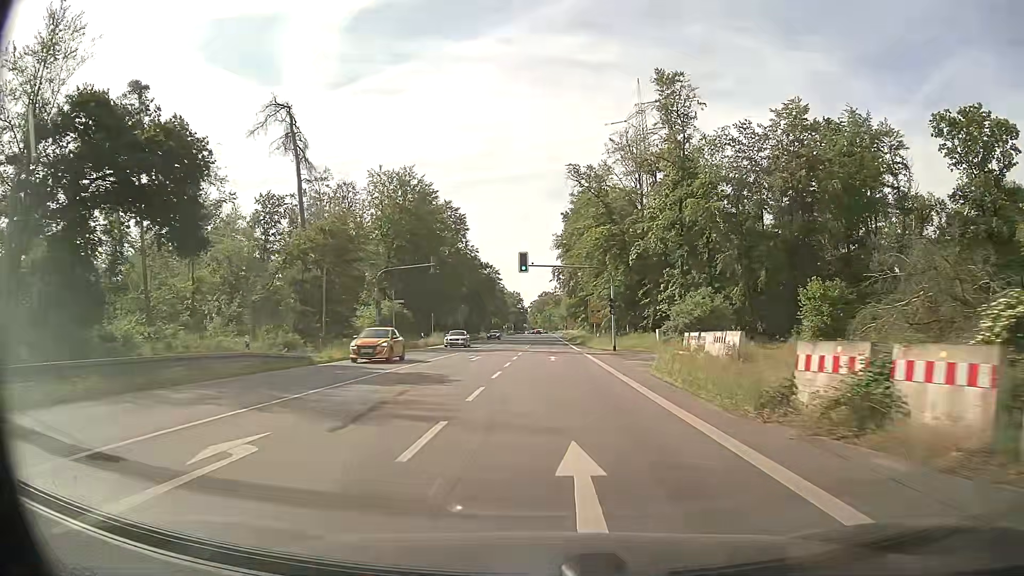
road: primary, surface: asphalt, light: Day
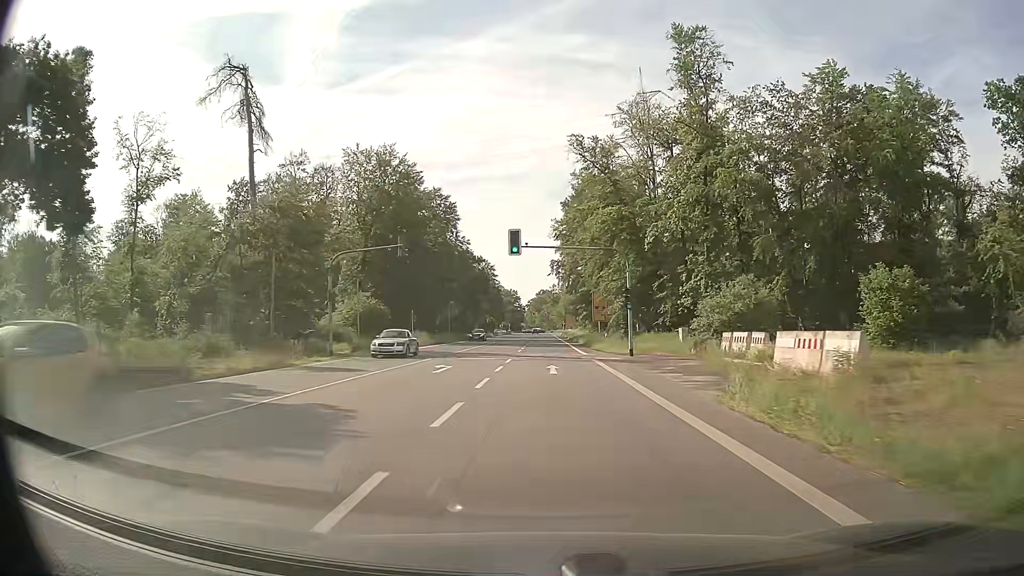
(0.0, +9.6) m; 0°
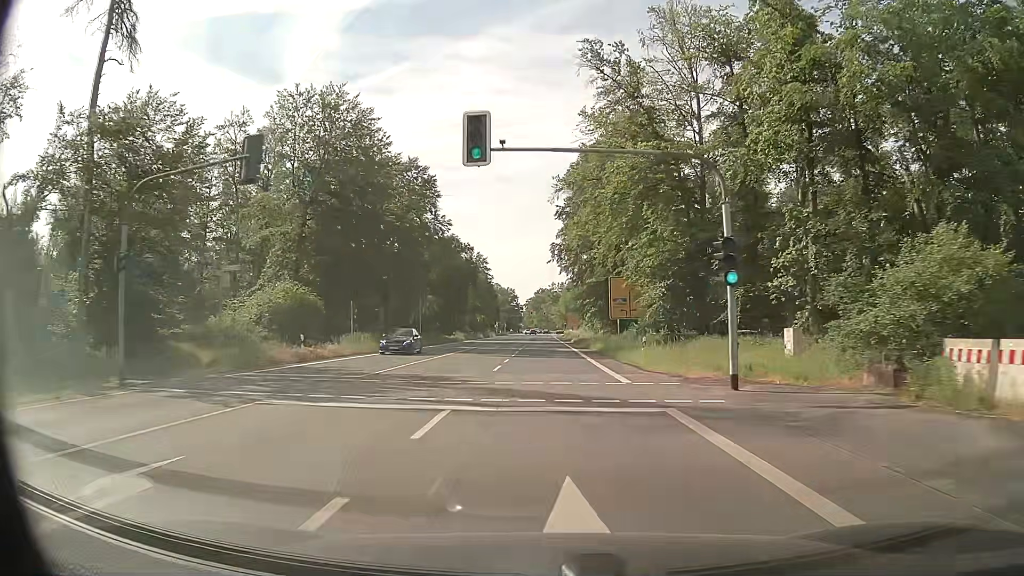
(0.0, +19.1) m; 0°
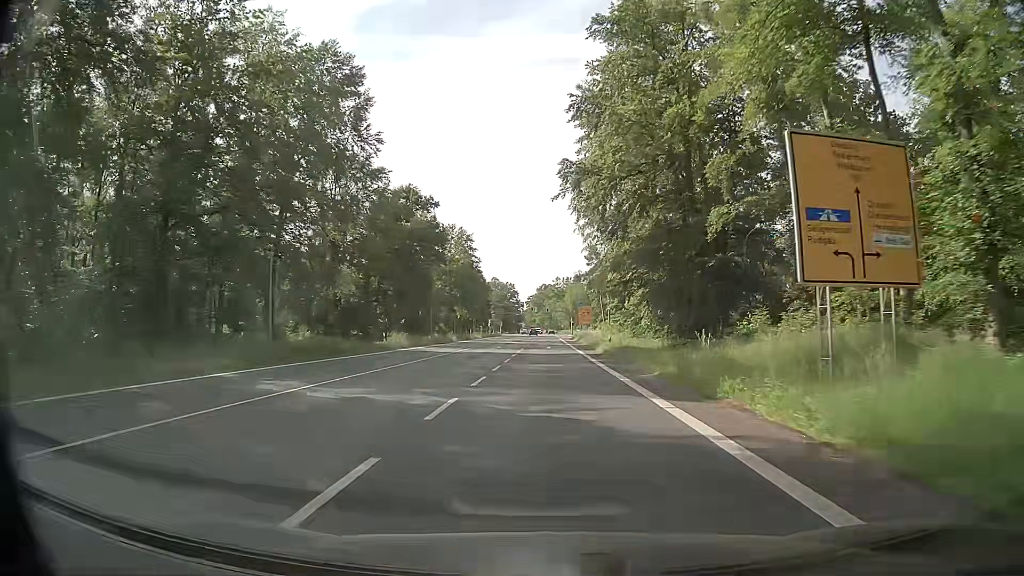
(0.0, +37.2) m; 0°
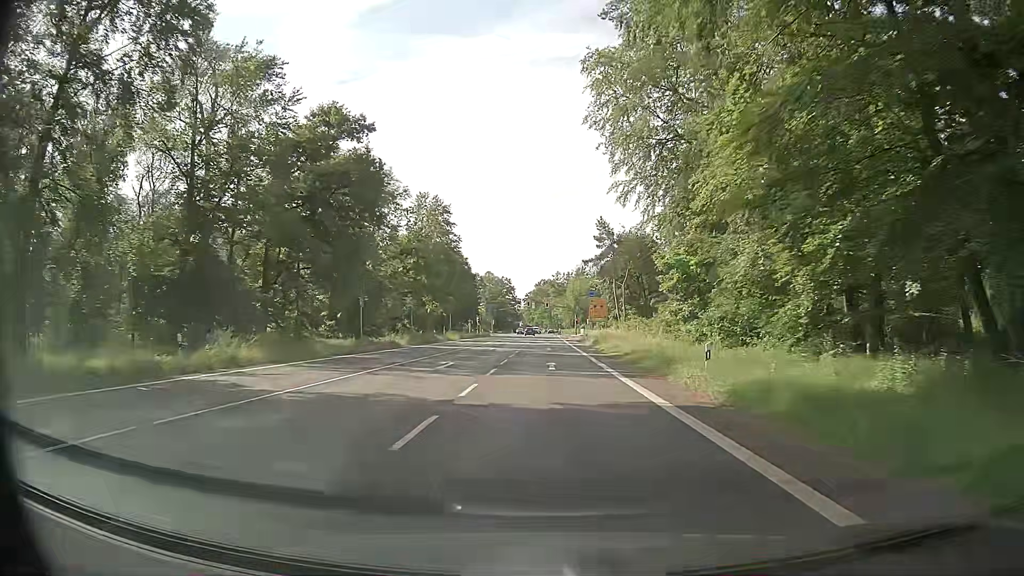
(-0.1, +26.9) m; 0°
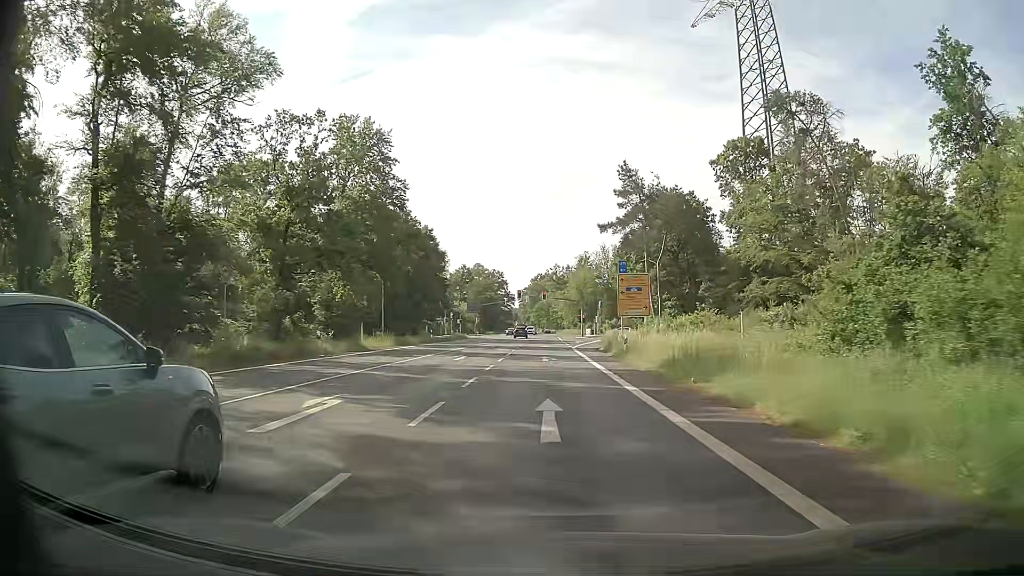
(+0.2, +34.6) m; +1°
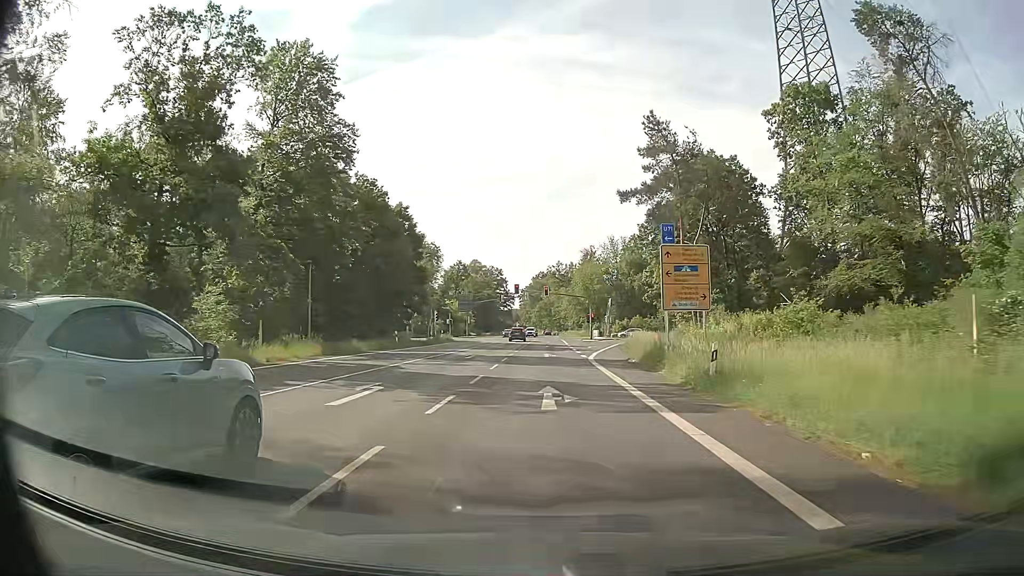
(-0.1, +16.8) m; 0°
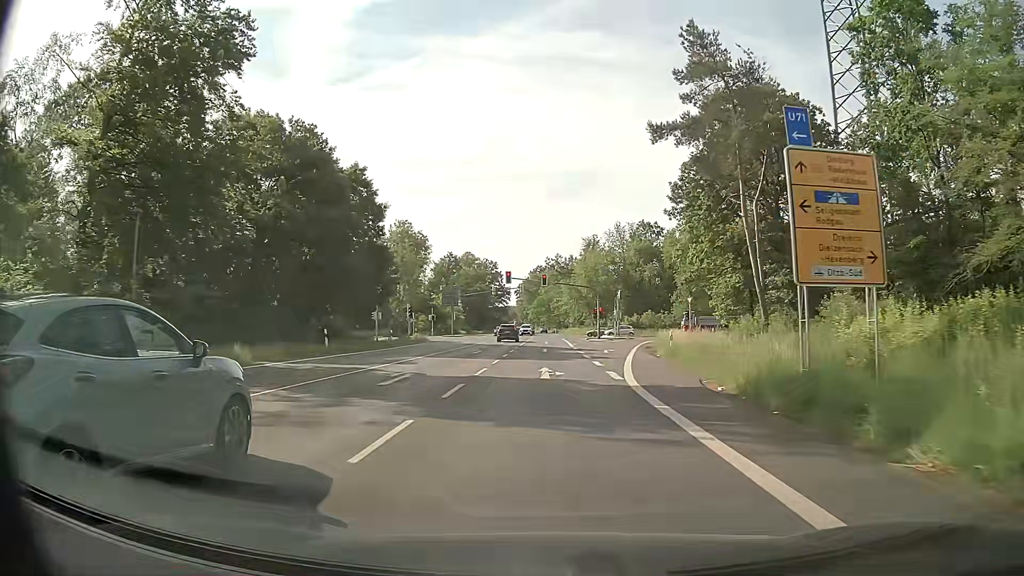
(0.0, +16.2) m; 0°
(0, +10) (0, +20) (0, +30) (0, +40) (0, +50) (0, +60) (0, +70) (0, +80) (0, +90) (0, +100) m
